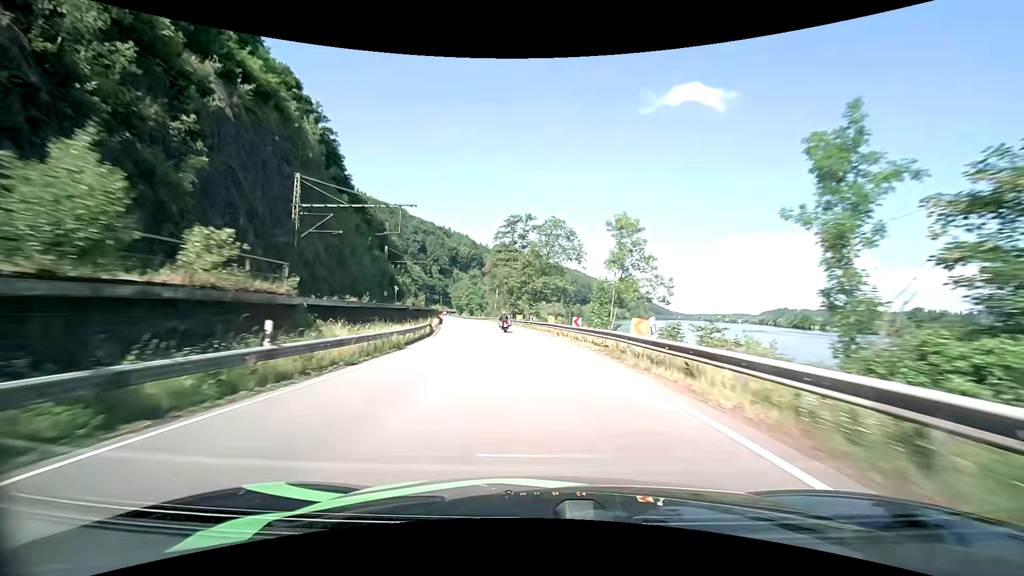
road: primary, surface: asphalt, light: Day
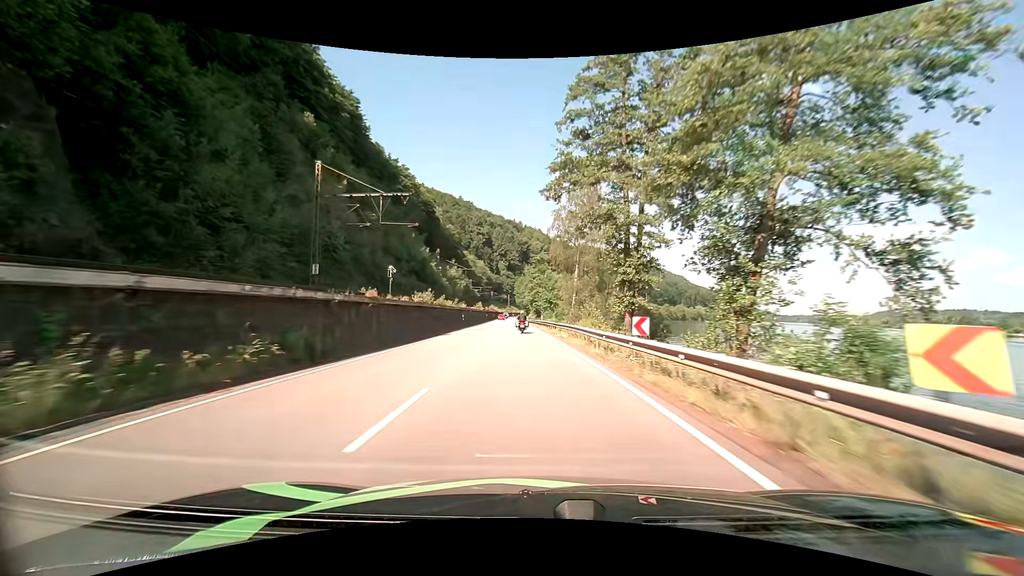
(-4.9, +54.1) m; -9°
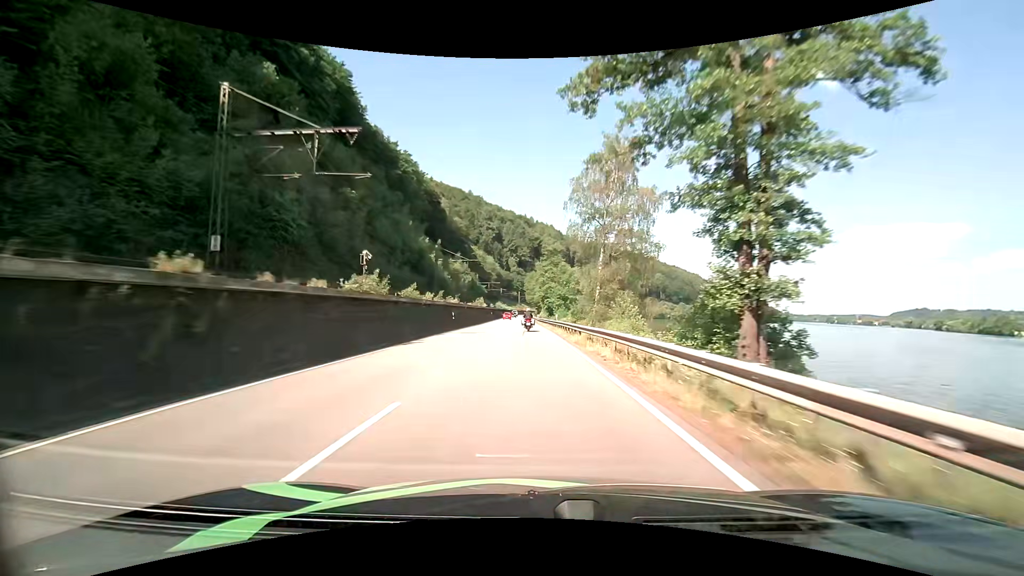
(-0.2, +13.5) m; -1°
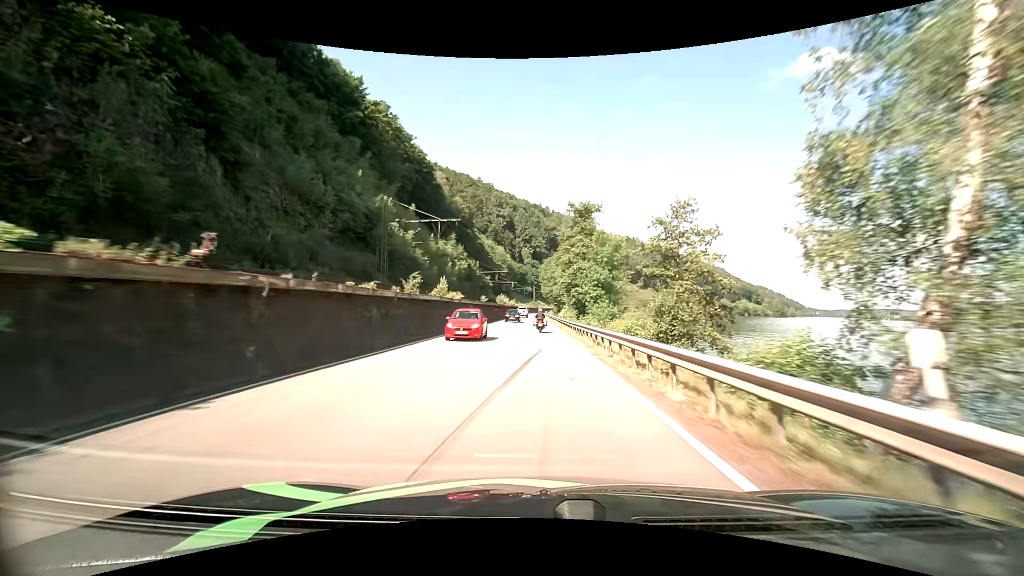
(-0.9, +38.9) m; -2°
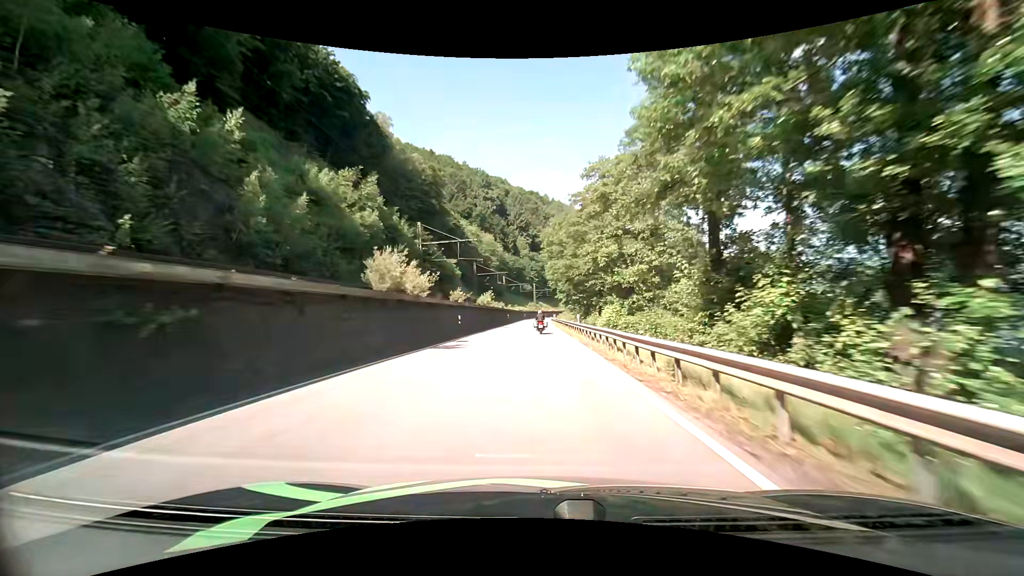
(-0.2, +61.8) m; 0°
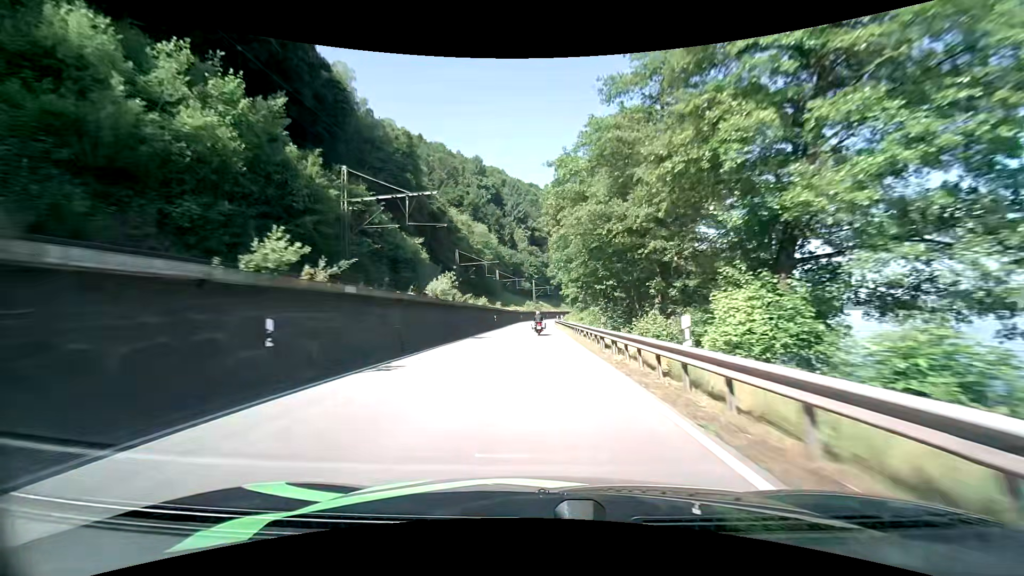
(+0.1, +24.9) m; 0°
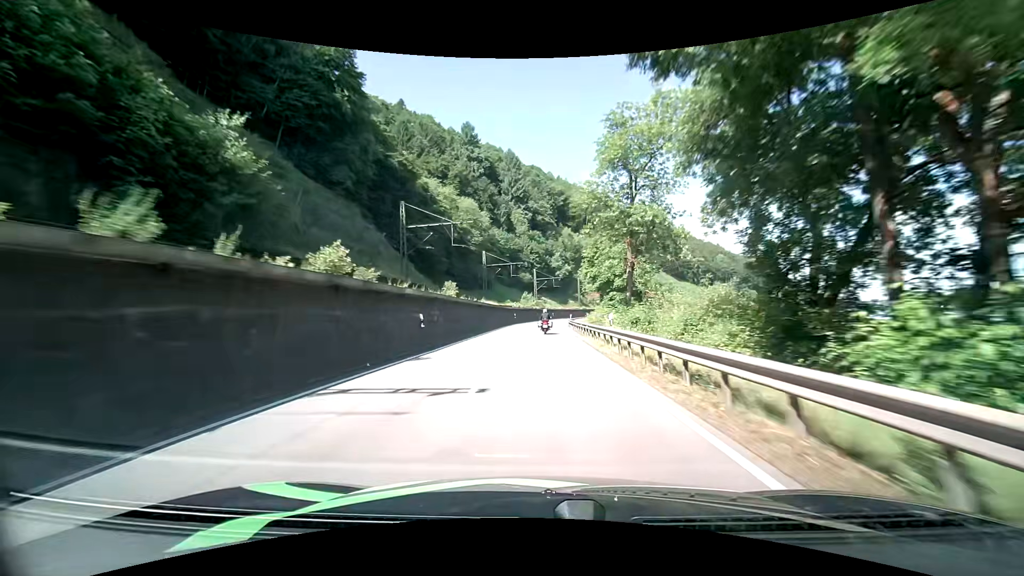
(-0.2, +37.7) m; -1°
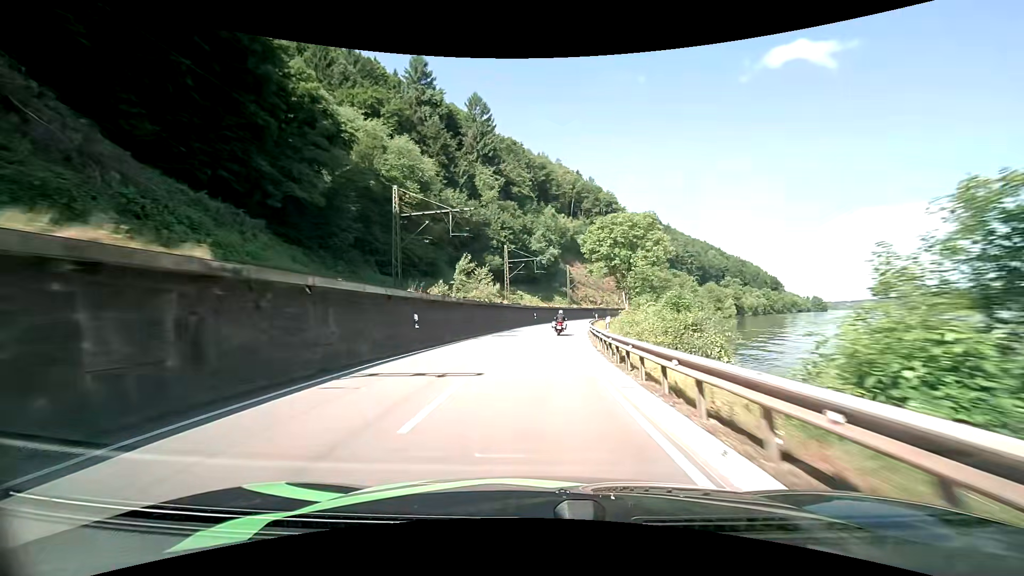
(+0.9, +48.8) m; +3°
(0, +10) (0, +20) (+1, +30) (+2, +40) (+3, +50) (+4, +60) (+6, +70) (+8, +79) (+11, +89) (+13, +99) m
